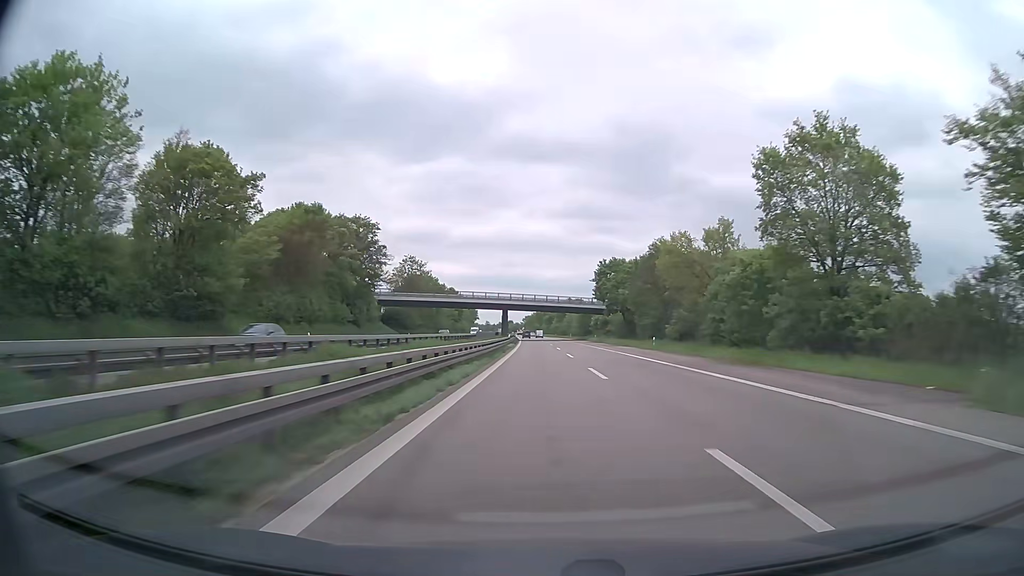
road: trunk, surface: asphalt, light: Day
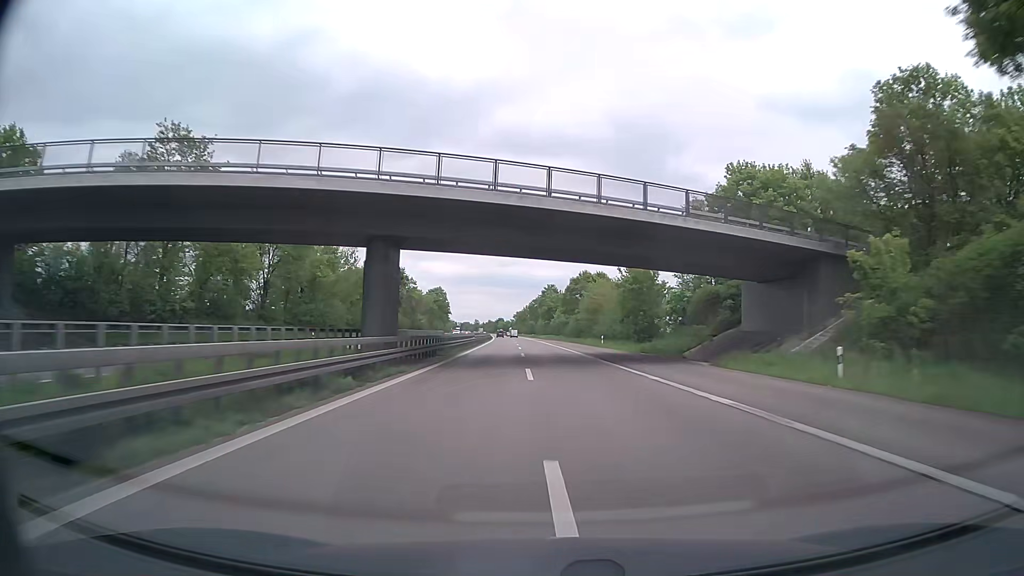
(+0.3, +90.6) m; 0°
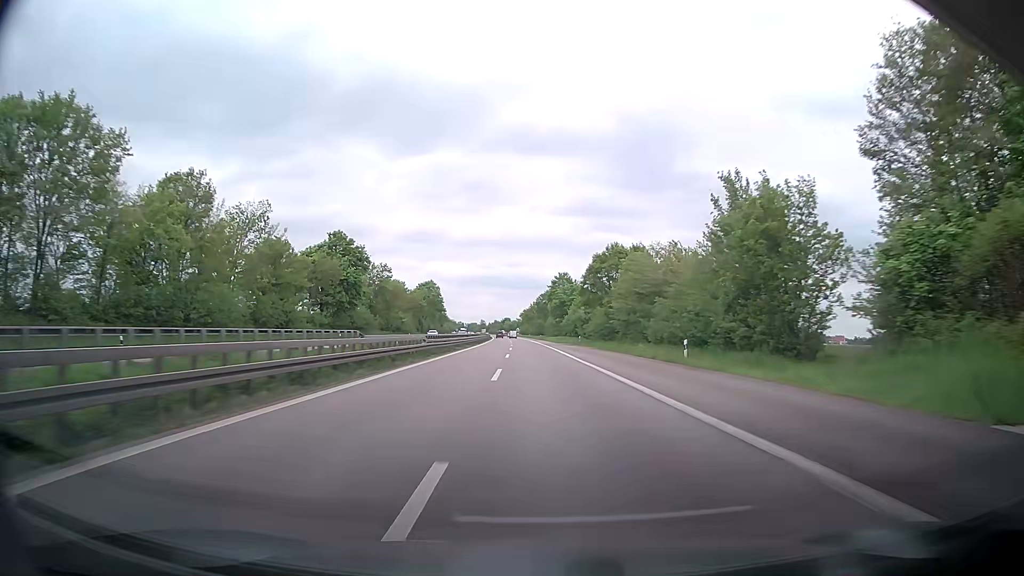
(-0.2, +36.1) m; -1°
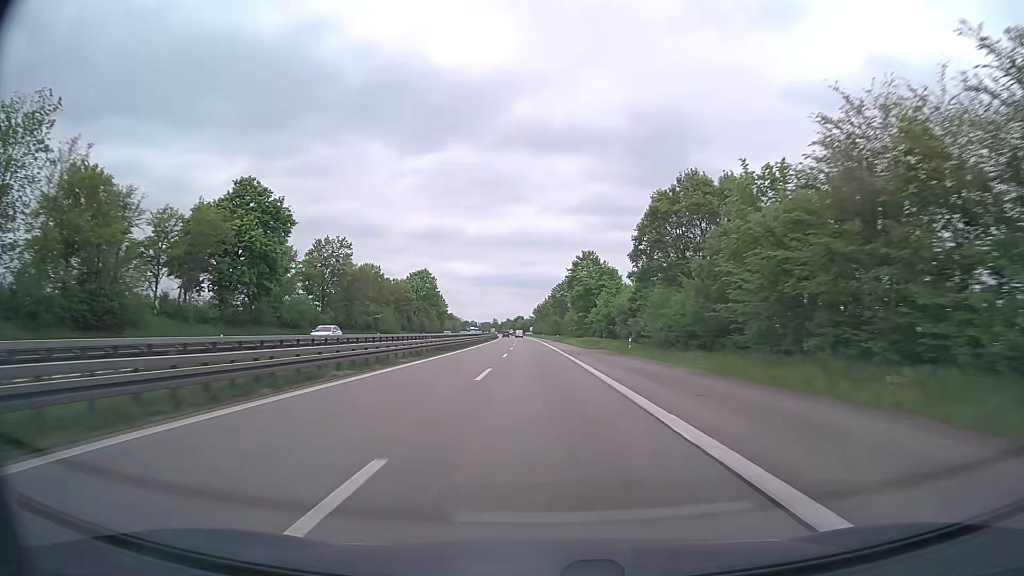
(-0.3, +36.0) m; -1°
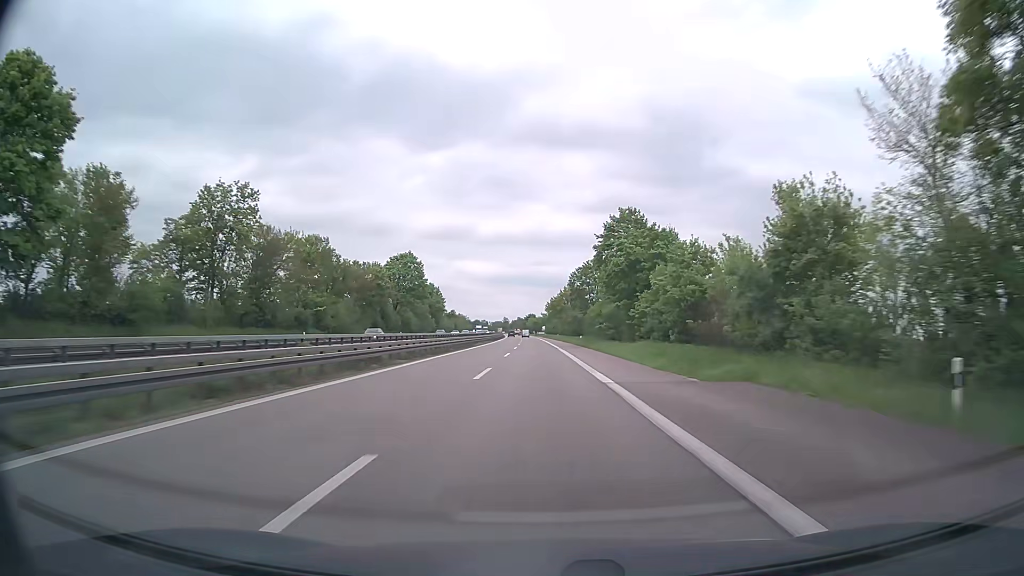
(-0.3, +35.9) m; -1°
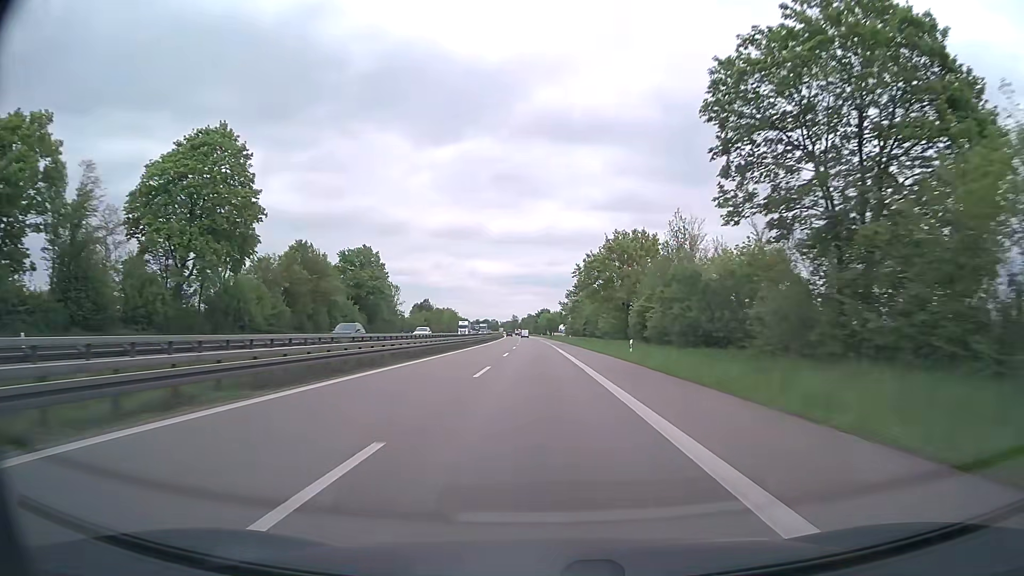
(-1.2, +89.3) m; -1°
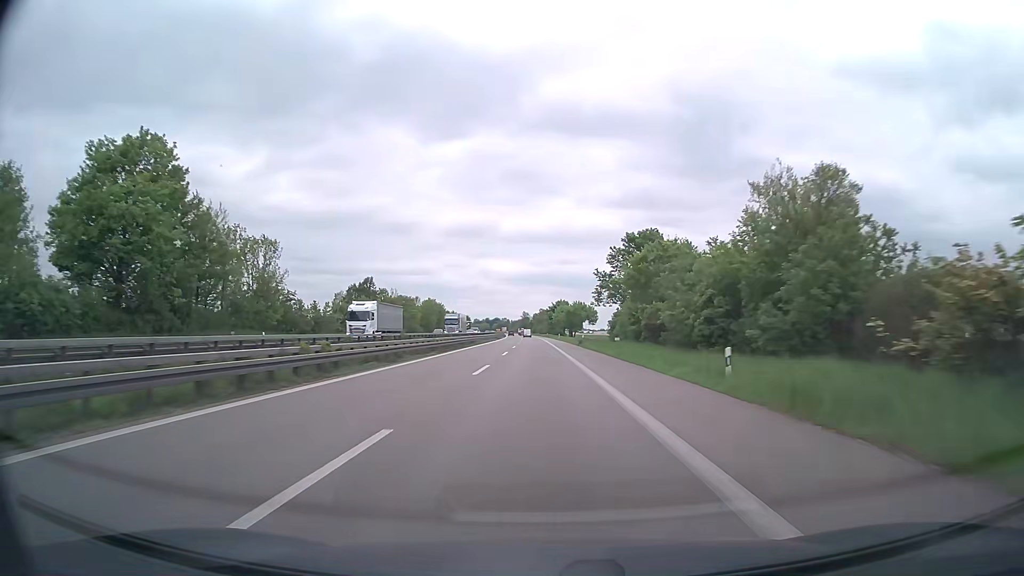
(-0.7, +71.1) m; -1°
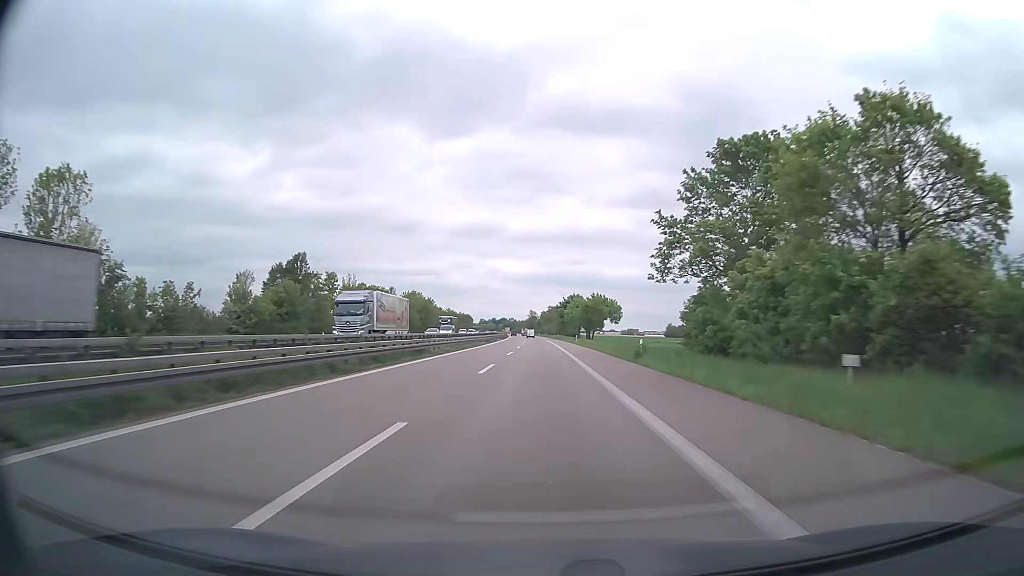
(-0.3, +35.4) m; -1°
(0, +10) (0, +20) (0, +30) (0, +40) (0, +50) (0, +60) (-1, +70) (-1, +80) (-1, +90) (-1, +100) m
